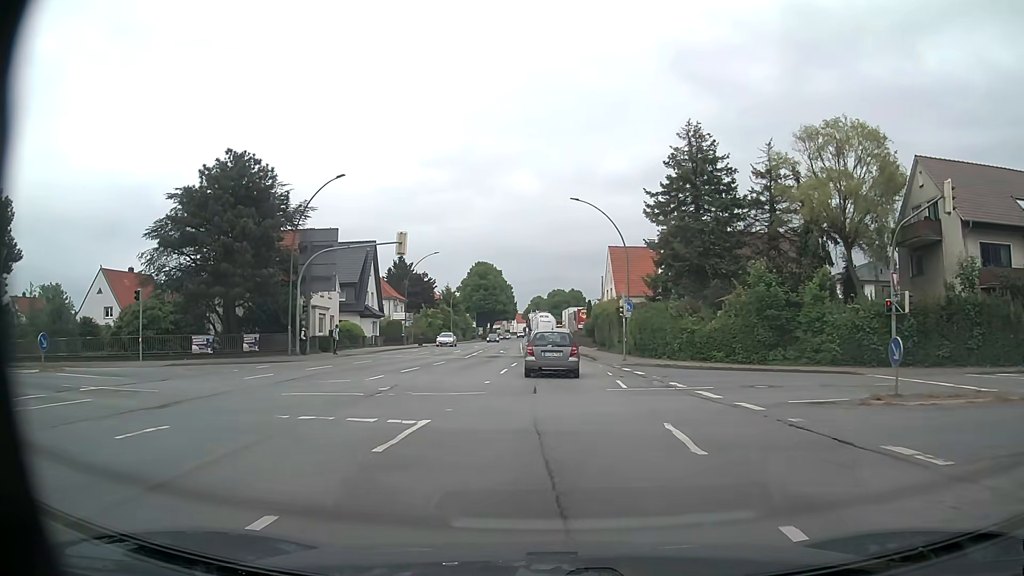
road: primary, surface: asphalt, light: Day
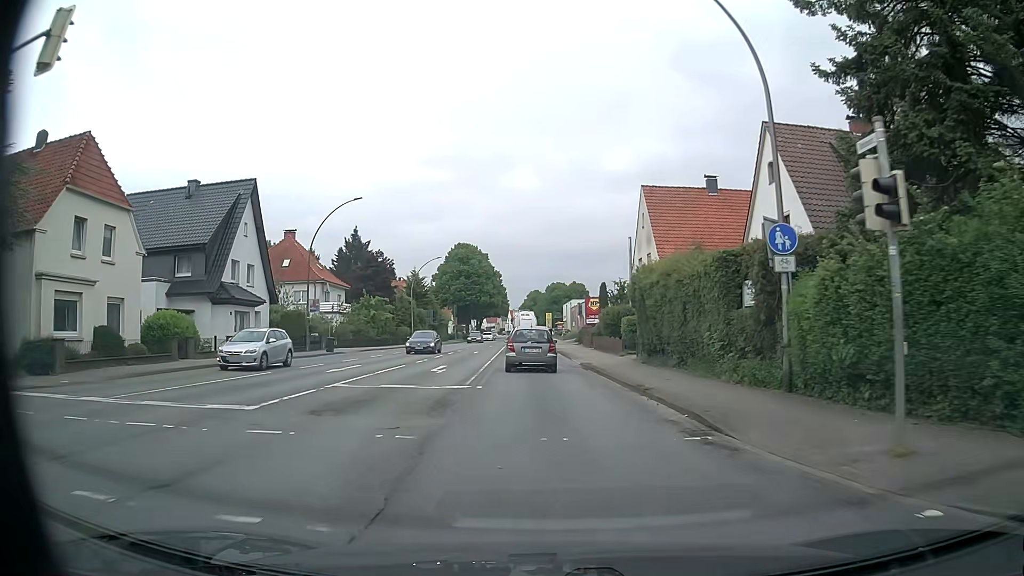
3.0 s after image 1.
(+0.3, +29.3) m; 0°
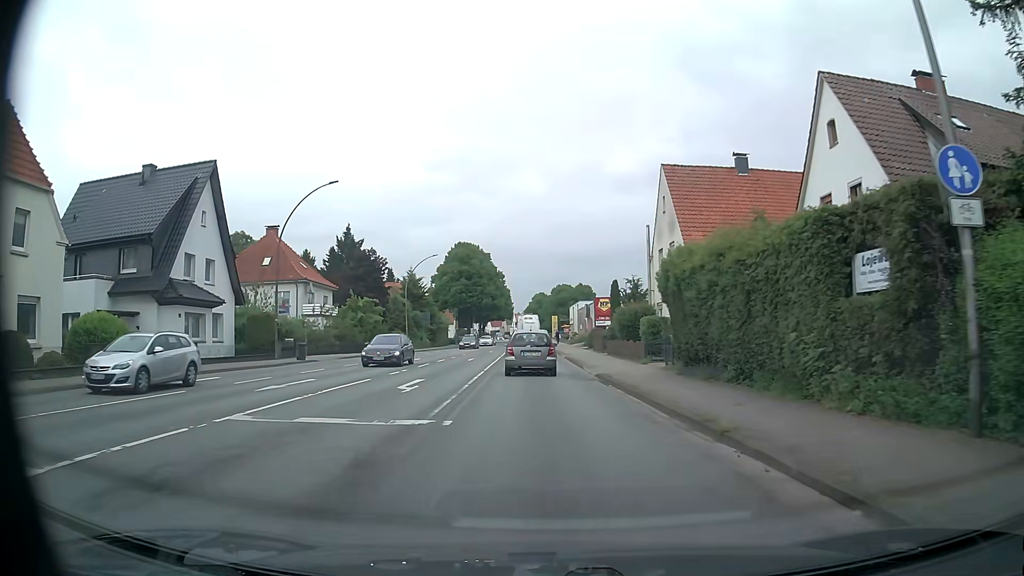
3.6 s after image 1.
(0.0, +6.3) m; -1°
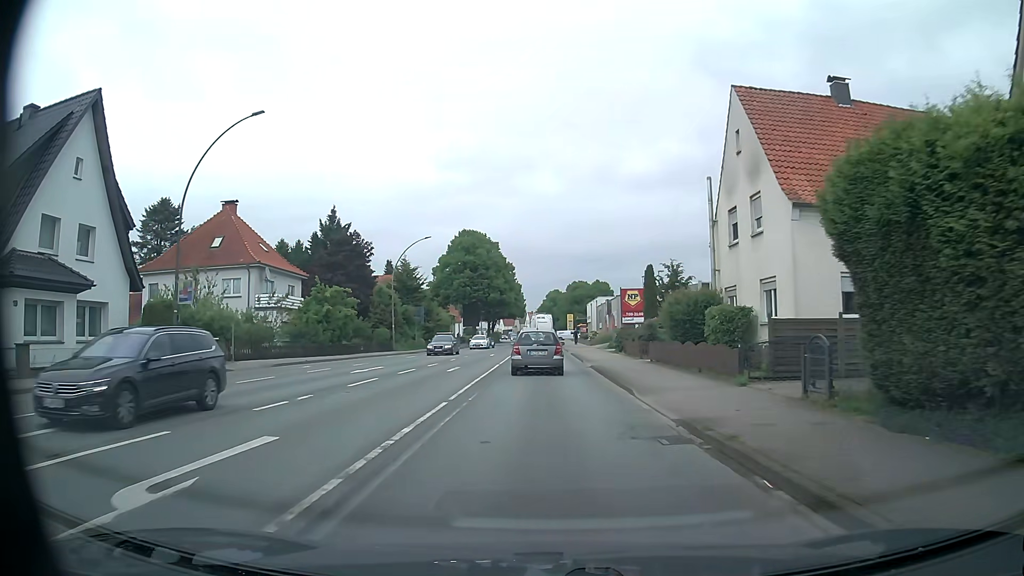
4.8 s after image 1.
(-0.1, +12.6) m; -1°
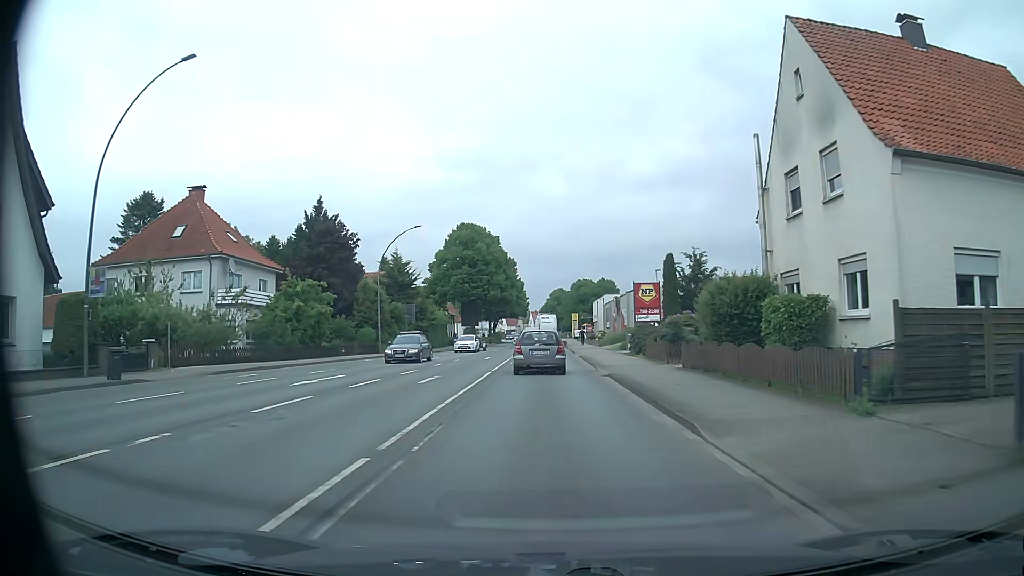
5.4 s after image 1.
(0.0, +6.3) m; 0°
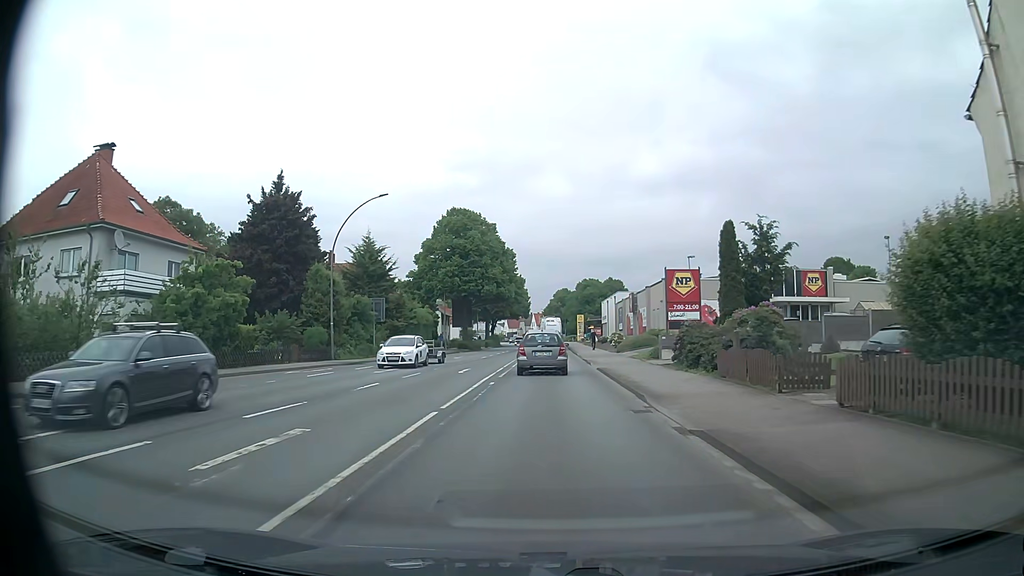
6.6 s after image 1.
(0.0, +12.9) m; 0°
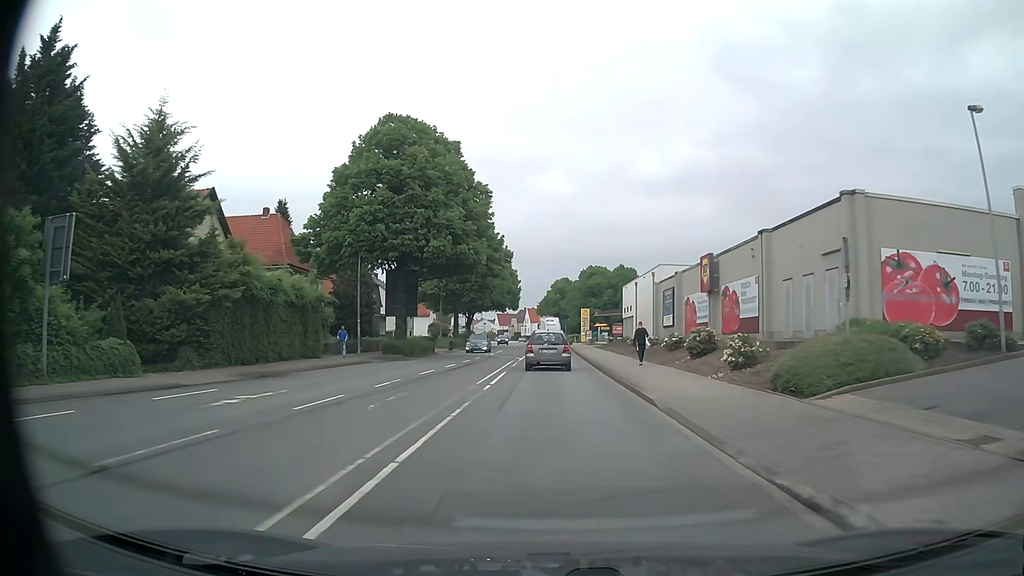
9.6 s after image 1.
(-0.2, +34.9) m; 0°
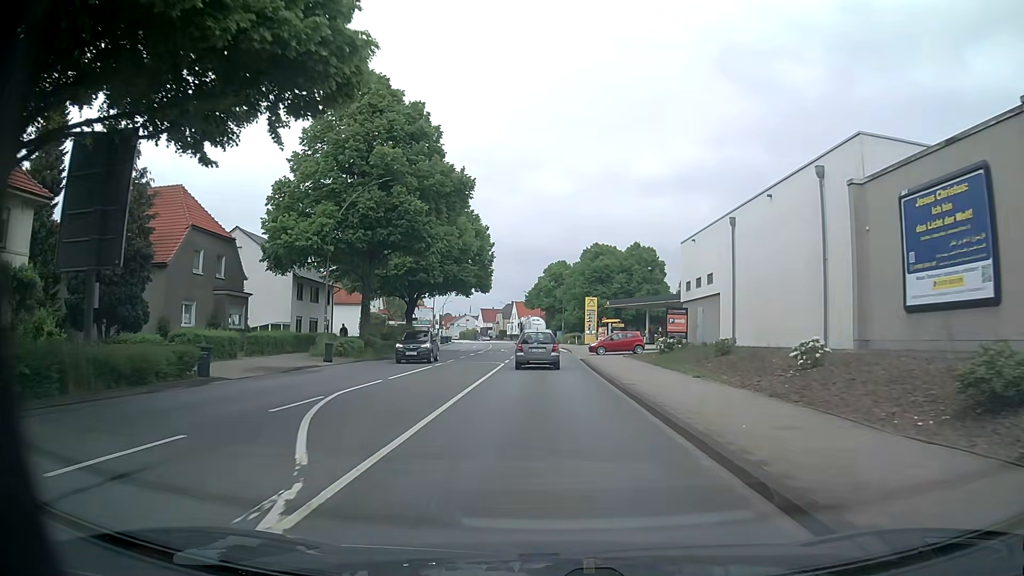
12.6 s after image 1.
(+0.1, +37.0) m; 0°
(0, +10) (0, +20) (0, +30) (0, +40) (0, +50) (-1, +60) (-1, +70) (-2, +80) (-2, +90) (-3, +100) m
